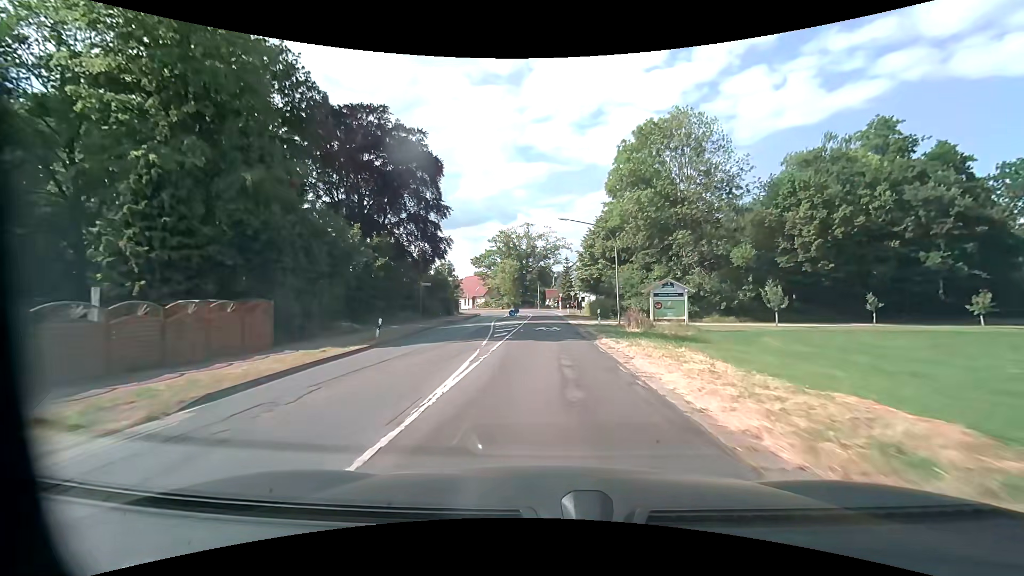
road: secondary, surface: asphalt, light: Day
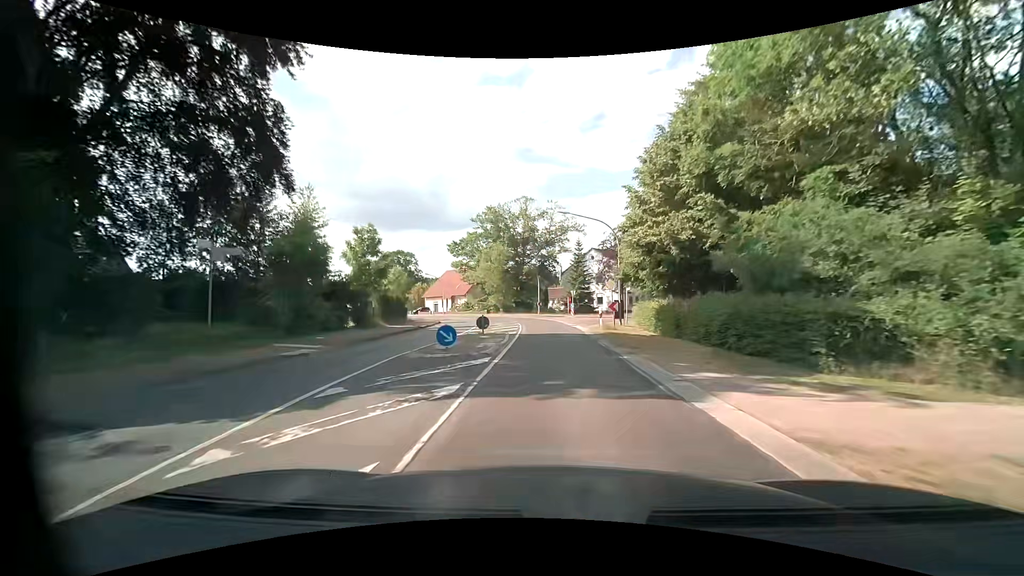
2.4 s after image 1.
(-0.3, +32.1) m; 0°
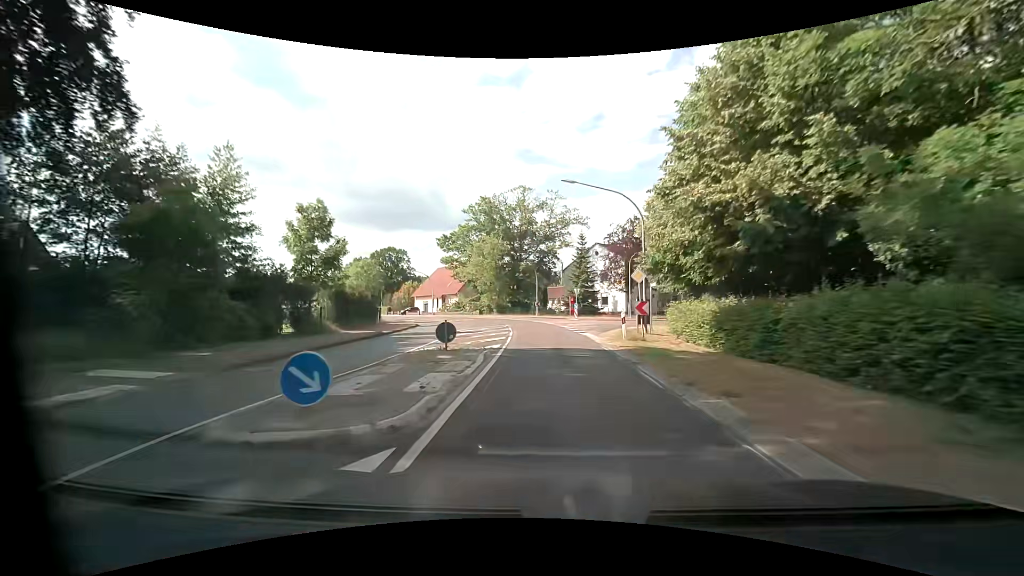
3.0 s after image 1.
(0.0, +8.2) m; 0°
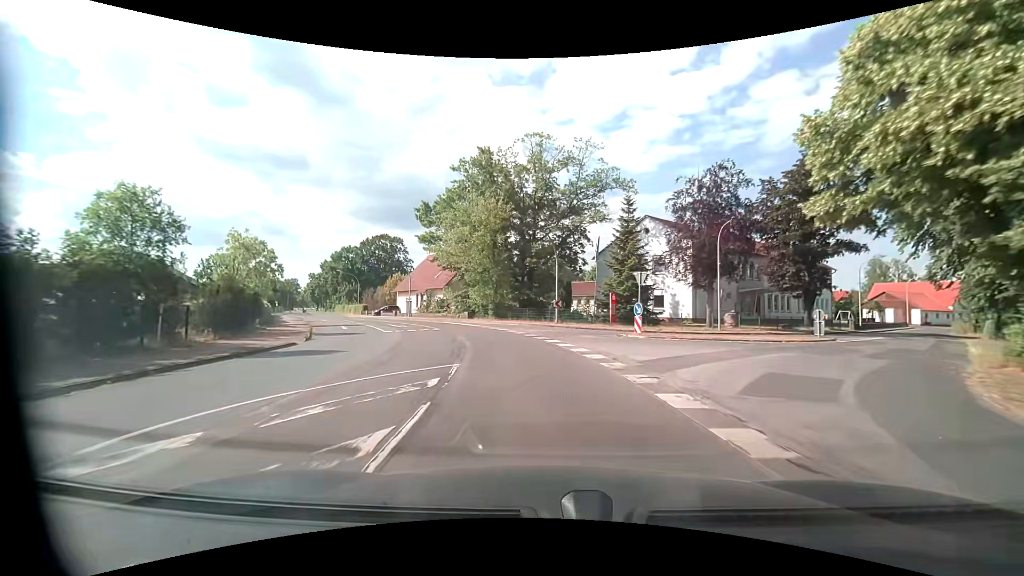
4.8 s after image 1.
(-0.3, +24.9) m; -2°
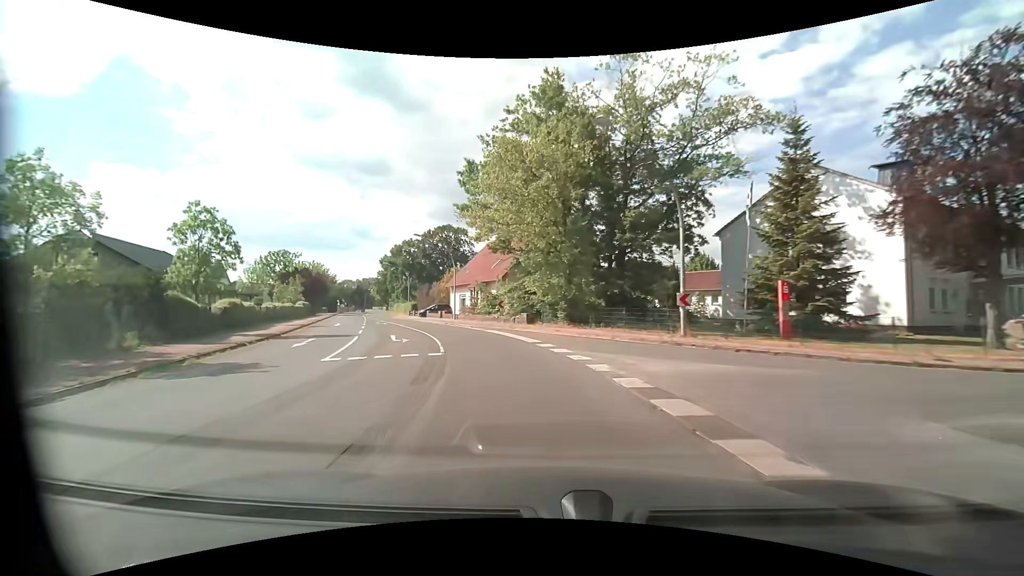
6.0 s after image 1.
(-1.1, +16.5) m; -9°
(-1, +10) (-3, +20) (-6, +29) (-10, +38) (-14, +48) (-18, +57) (-22, +66) (-26, +75) (-29, +85) (-32, +94) m
